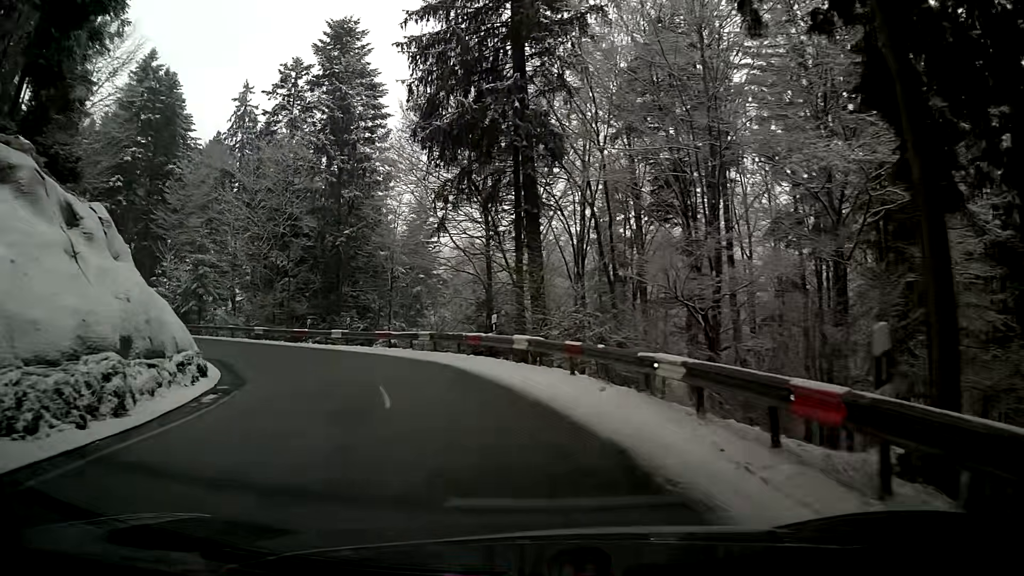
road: secondary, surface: asphalt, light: Day
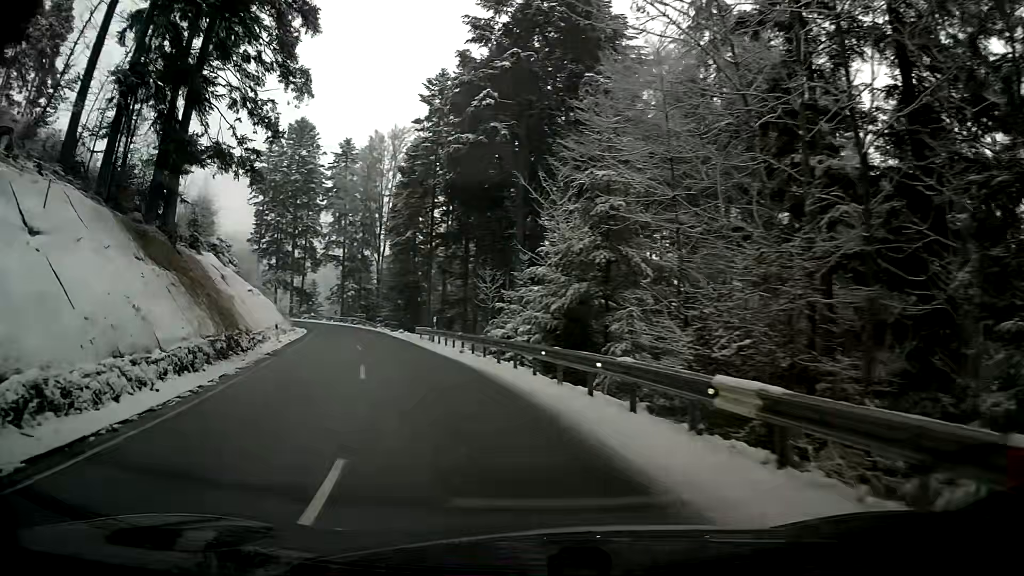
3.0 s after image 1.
(-12.3, +29.3) m; -47°
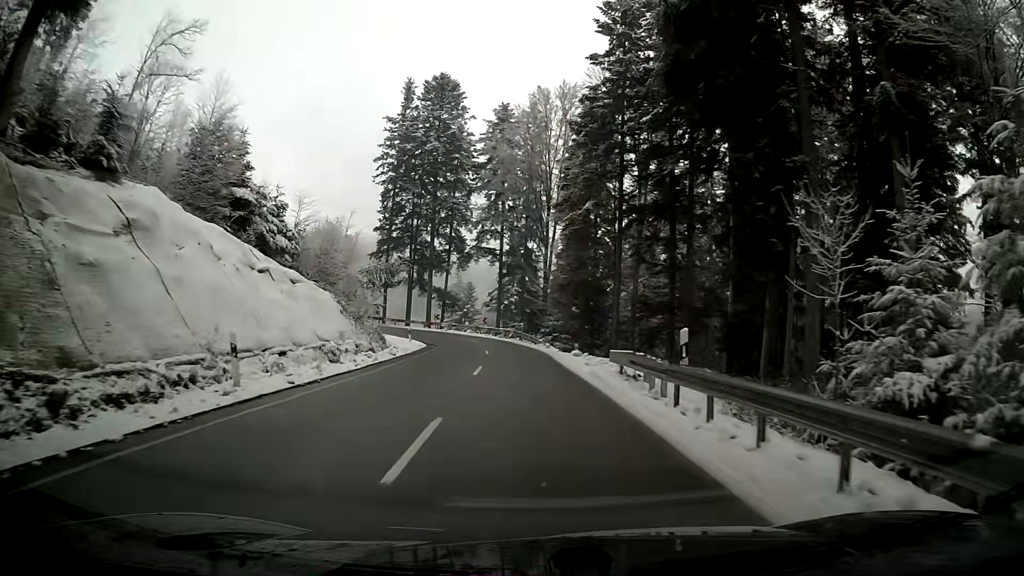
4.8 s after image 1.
(-3.0, +22.2) m; -12°
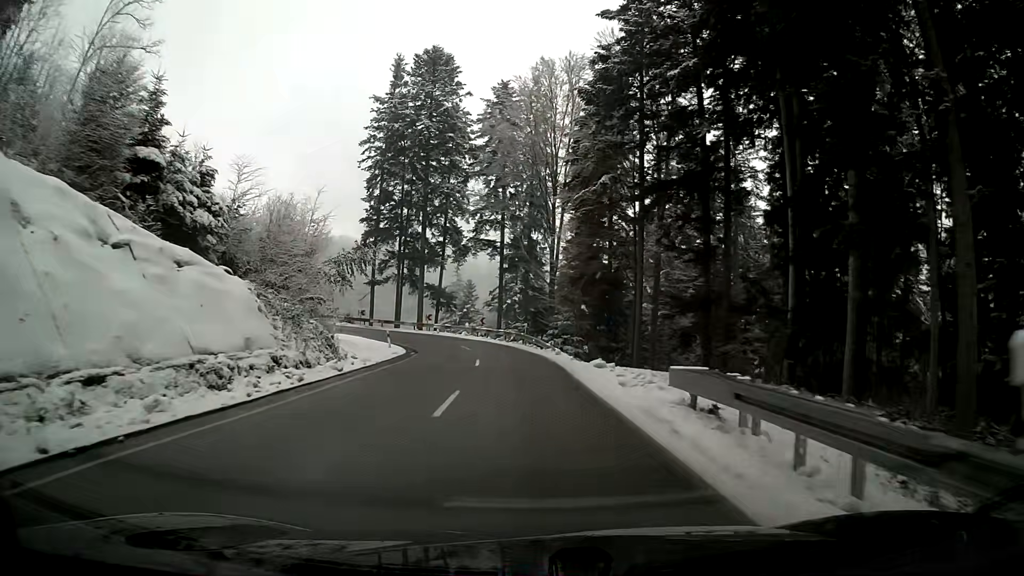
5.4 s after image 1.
(-0.1, +8.2) m; -1°
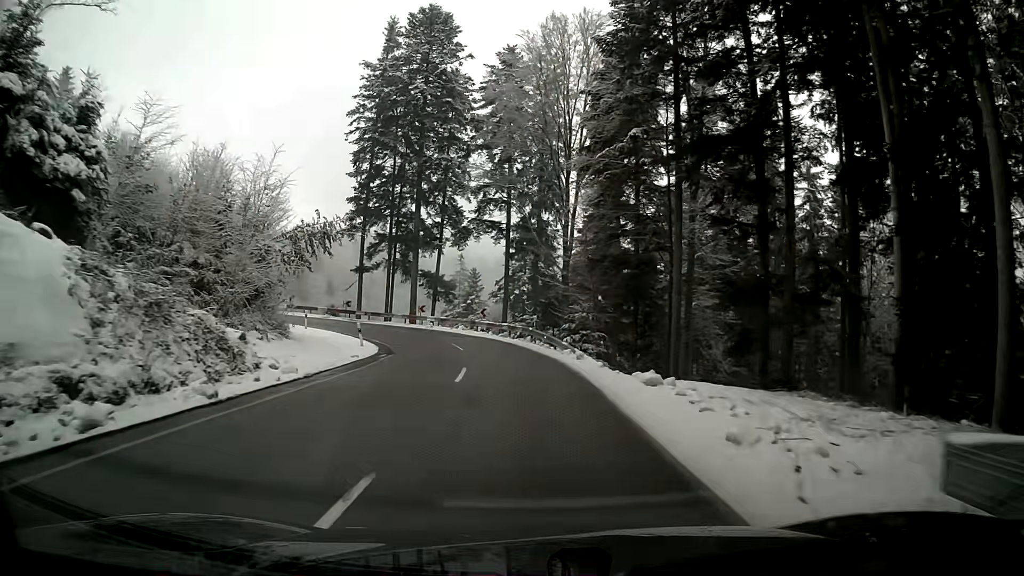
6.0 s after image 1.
(-0.1, +8.2) m; -1°
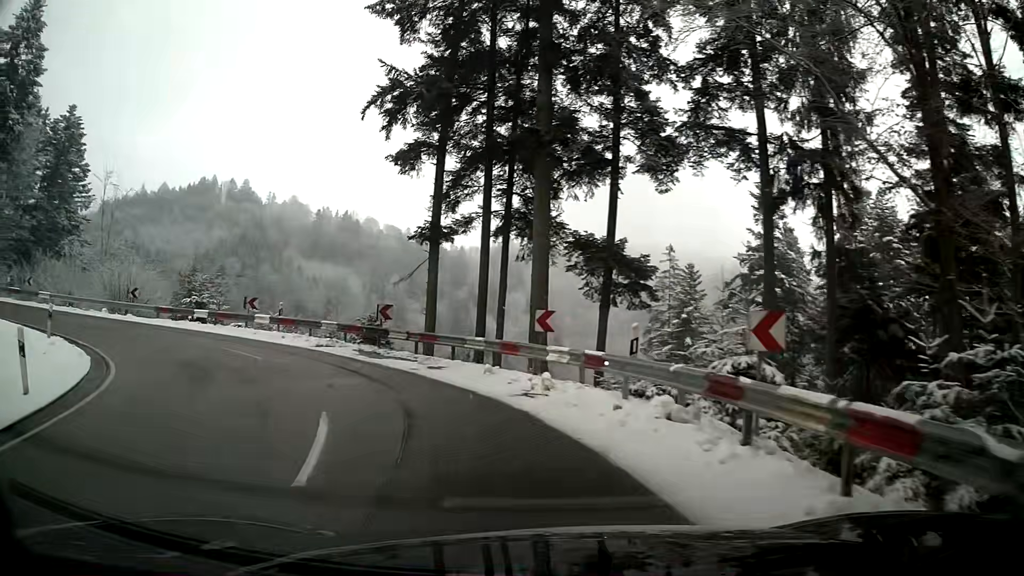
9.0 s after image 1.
(-3.5, +33.0) m; -21°
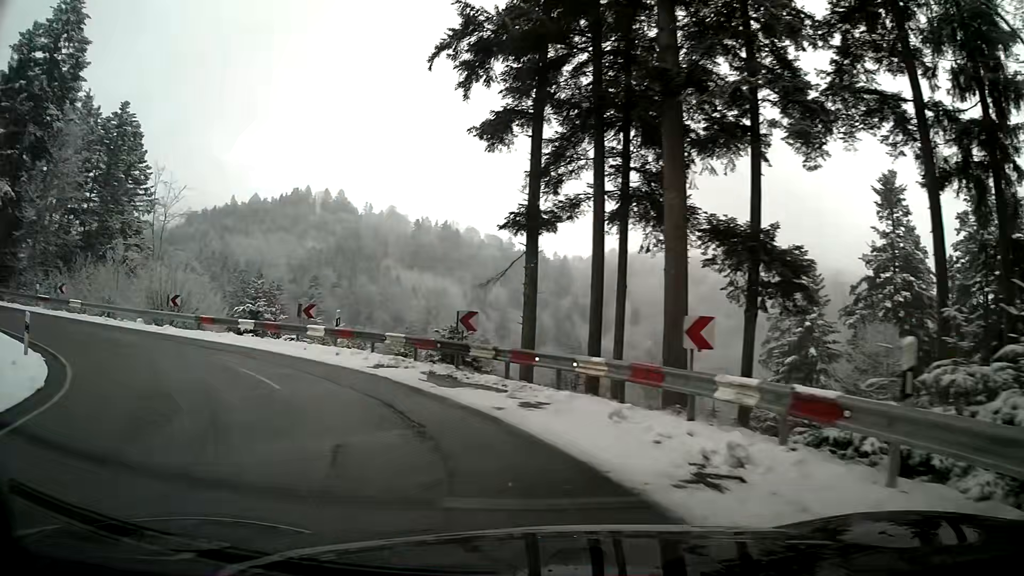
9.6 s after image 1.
(-0.5, +5.5) m; -10°
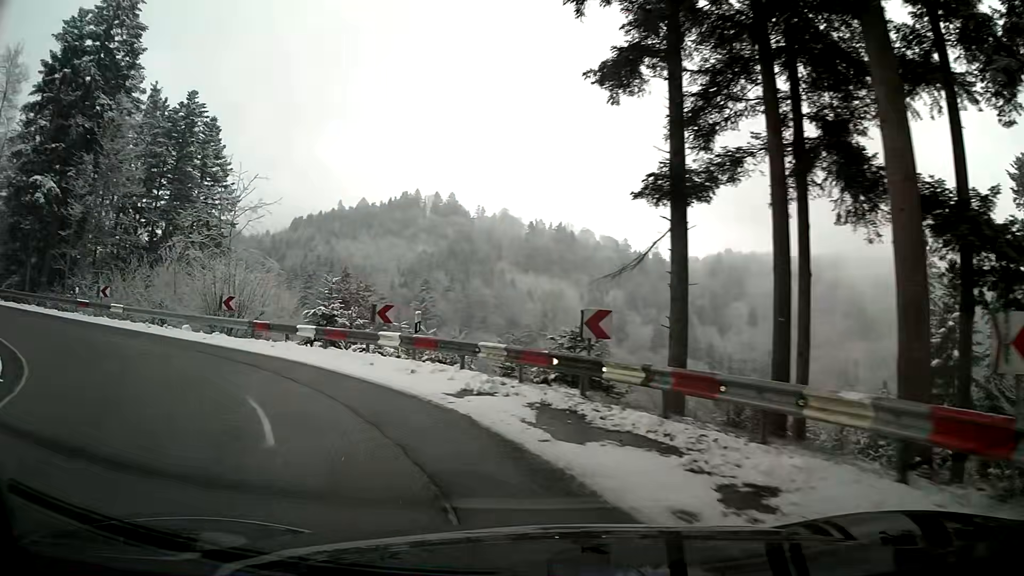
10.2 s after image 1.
(-0.5, +5.4) m; -11°
(-2, +10) (-8, +18) (-17, +22) (-26, +25) (-36, +26) (-46, +26) (-56, +26) (-66, +25) (-76, +24) (-86, +23) m
